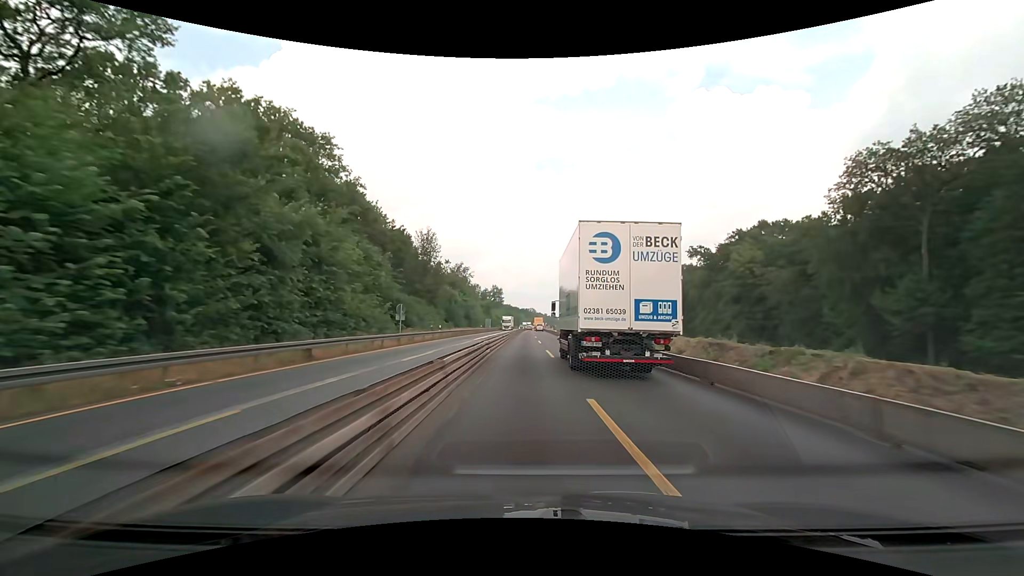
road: motorway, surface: concrete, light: Day
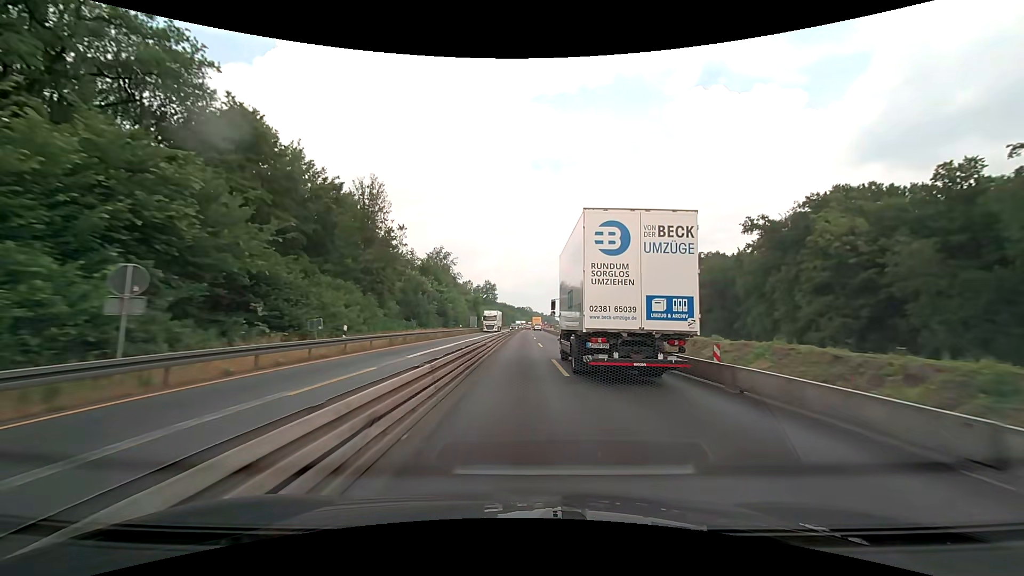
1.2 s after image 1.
(+0.1, +25.8) m; 0°
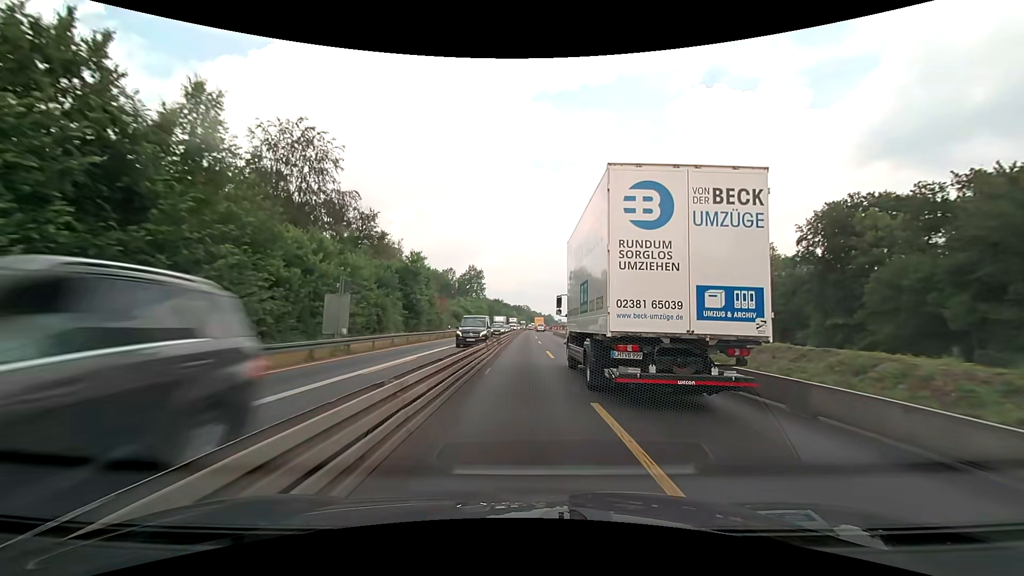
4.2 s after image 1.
(+0.2, +64.4) m; 0°
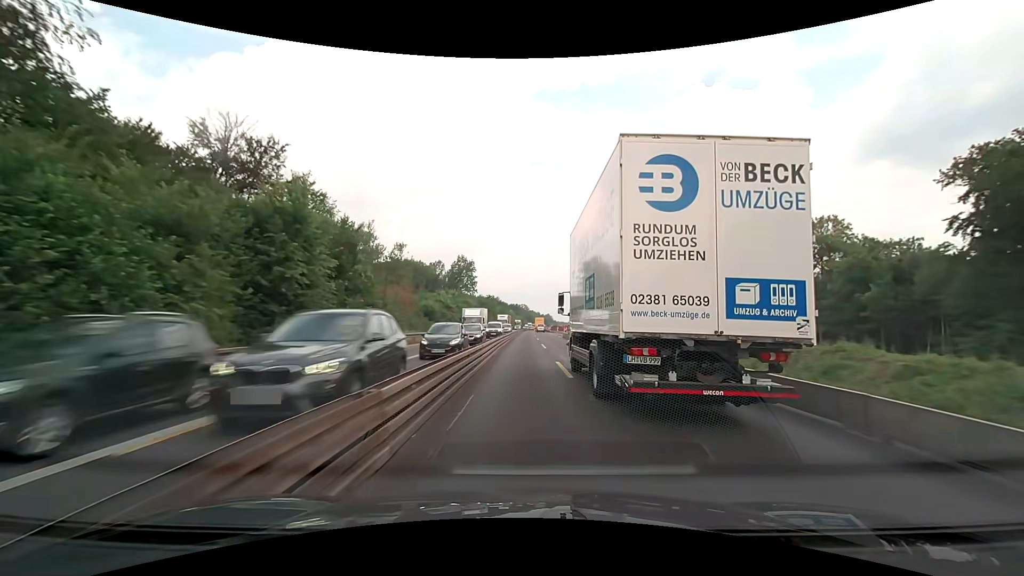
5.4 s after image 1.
(+0.1, +25.7) m; 0°
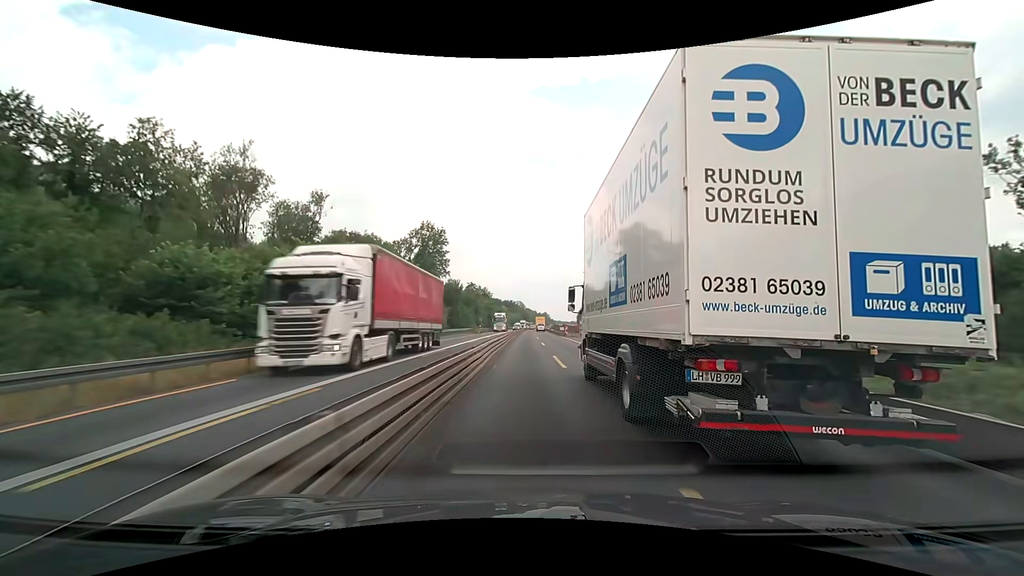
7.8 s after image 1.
(+0.2, +51.4) m; 0°
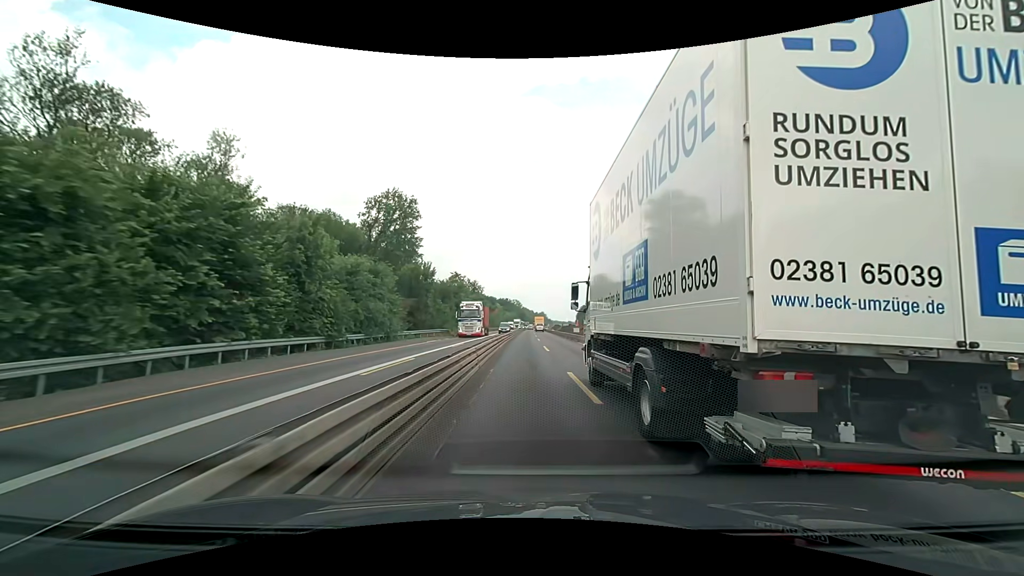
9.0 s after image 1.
(+0.1, +25.7) m; +1°
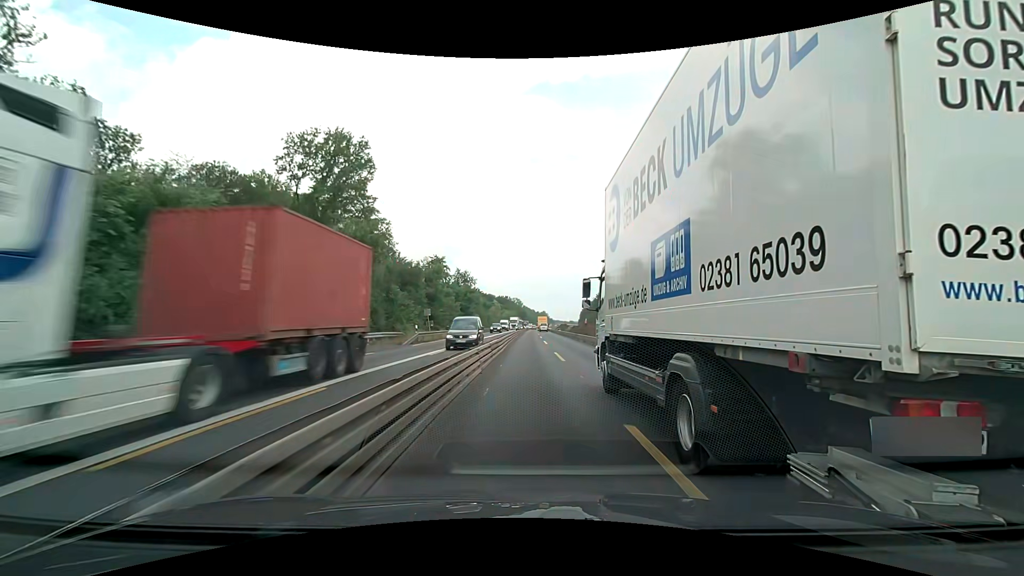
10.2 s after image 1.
(-0.1, +25.7) m; 0°
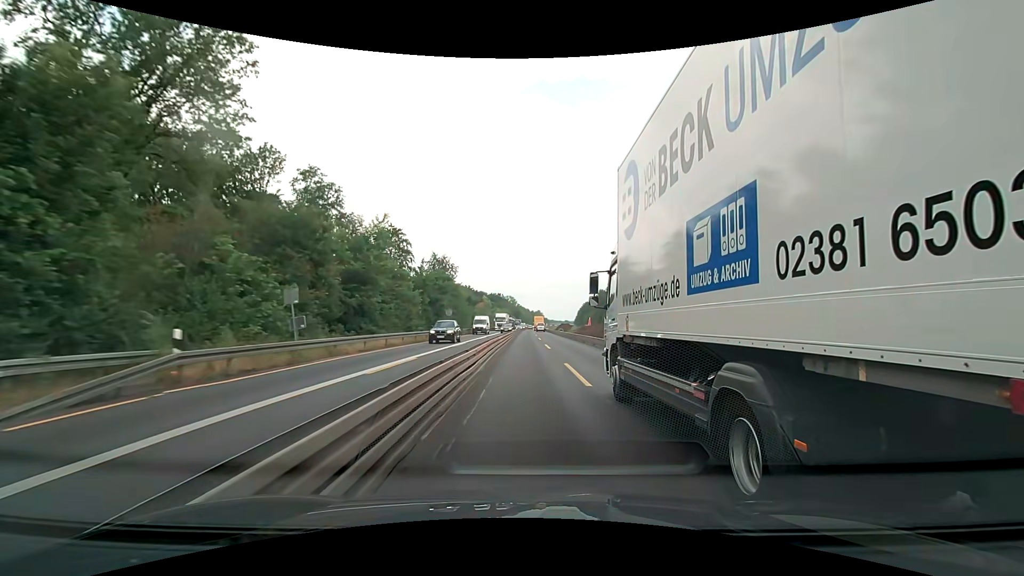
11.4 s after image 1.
(+0.2, +25.7) m; +1°
(0, +10) (0, +20) (0, +30) (0, +40) (0, +50) (+1, +60) (+1, +70) (+1, +80) (+1, +90) (+1, +100) m
